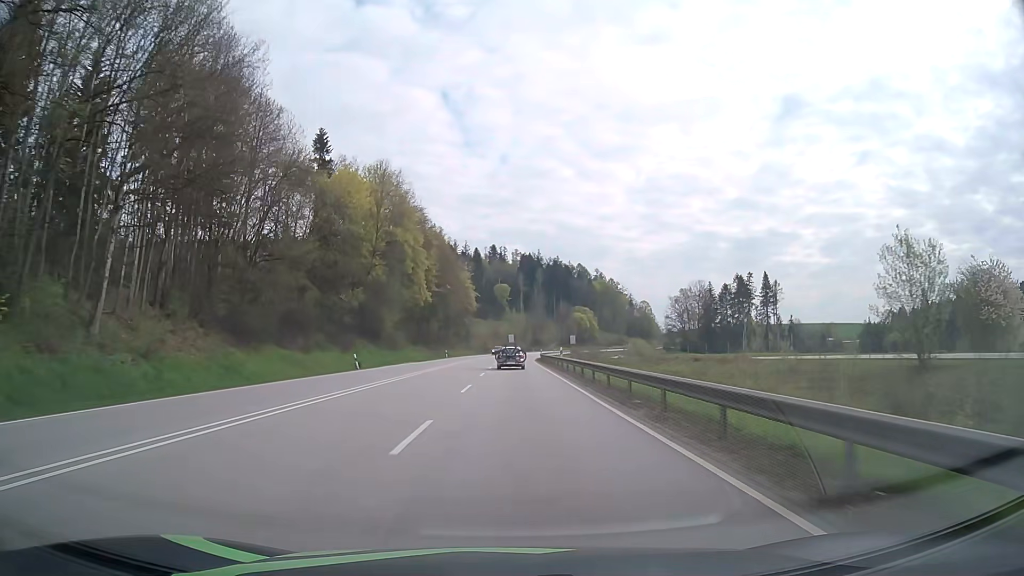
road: primary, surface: asphalt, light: Day
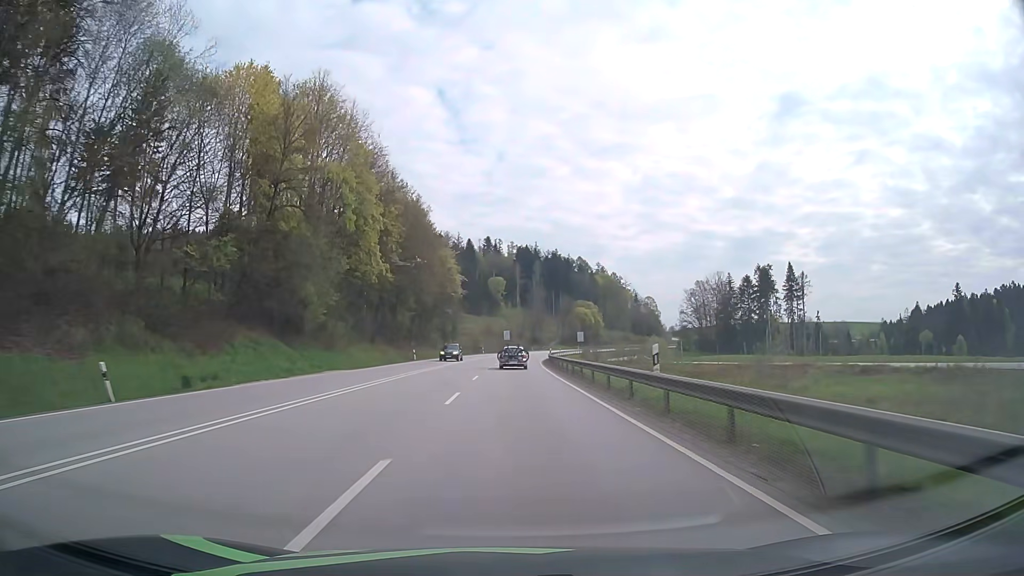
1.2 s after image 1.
(0.0, +28.5) m; 0°
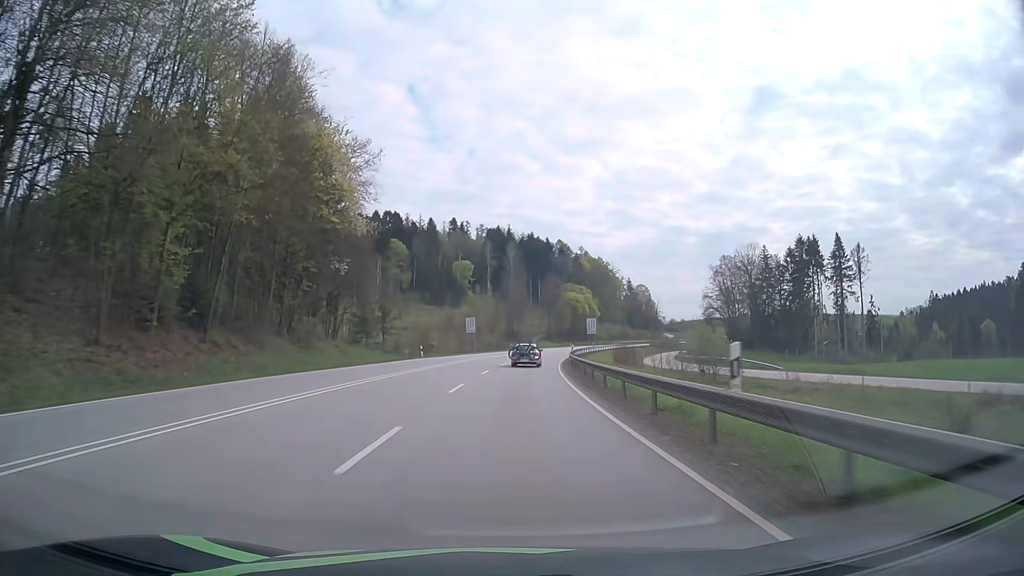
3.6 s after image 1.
(+0.9, +56.5) m; +2°
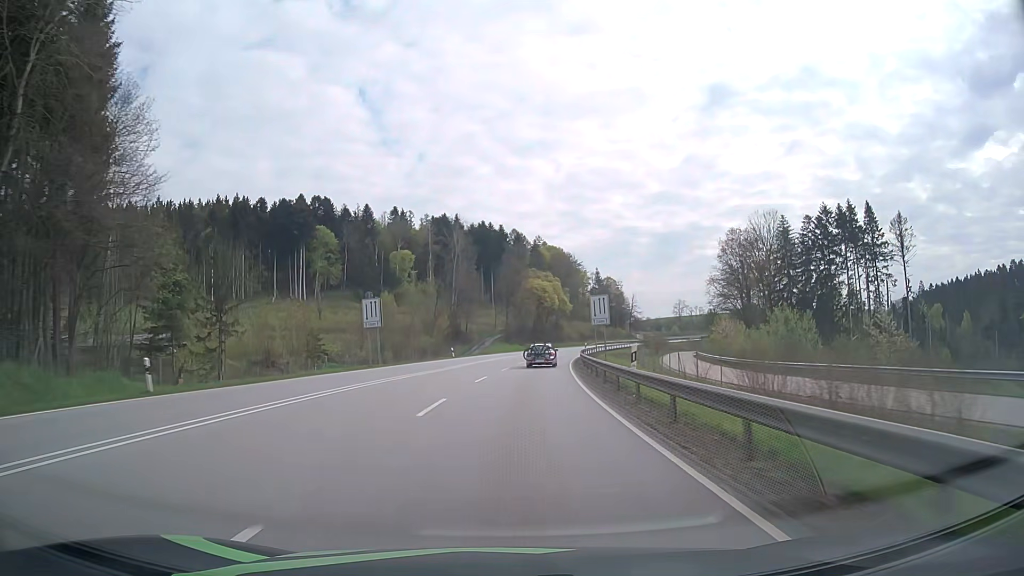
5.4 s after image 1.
(+1.2, +41.9) m; +4°
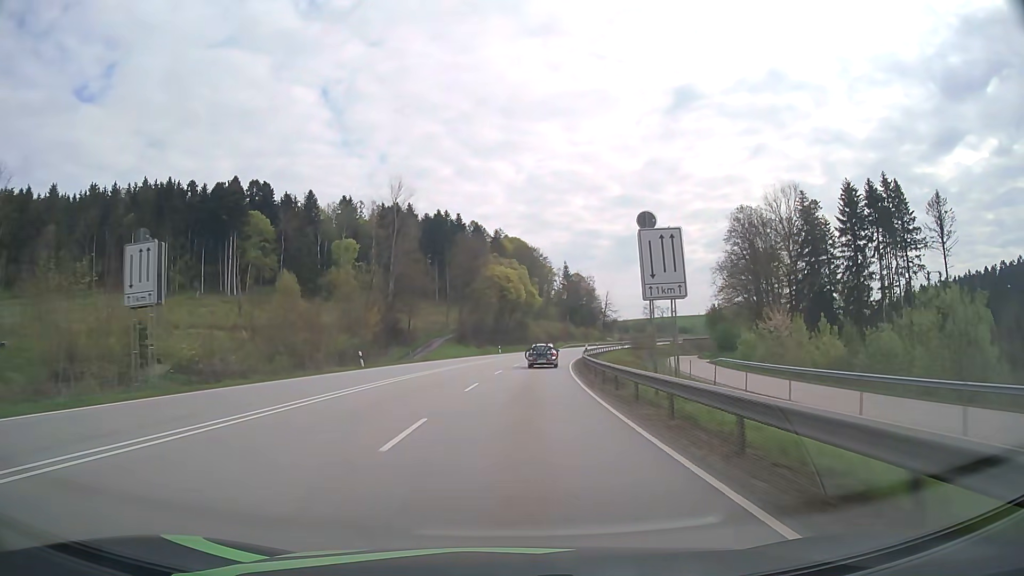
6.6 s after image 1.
(+0.8, +27.7) m; +3°
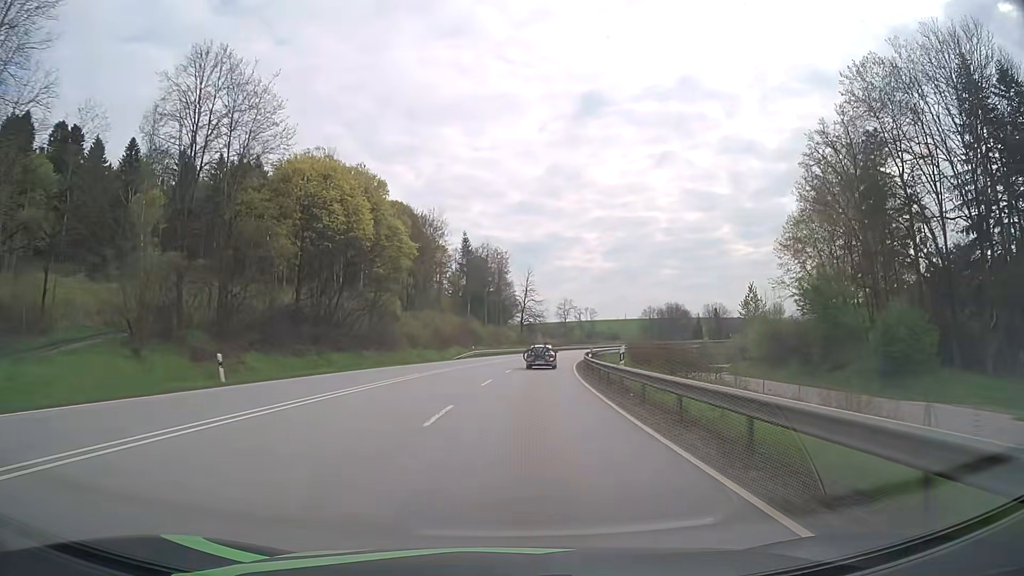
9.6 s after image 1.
(+5.2, +68.5) m; +9°
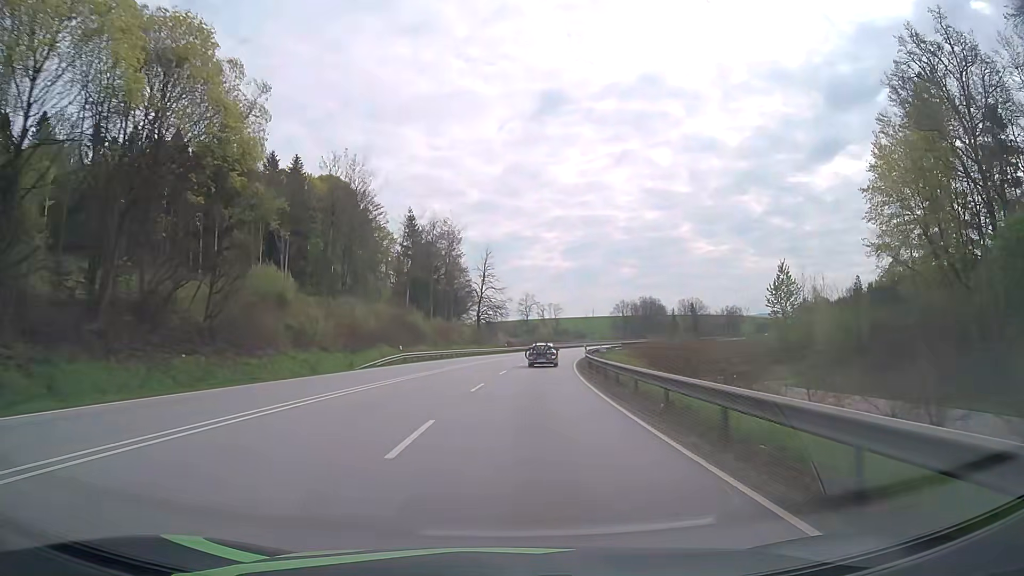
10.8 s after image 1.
(+0.8, +27.2) m; +3°
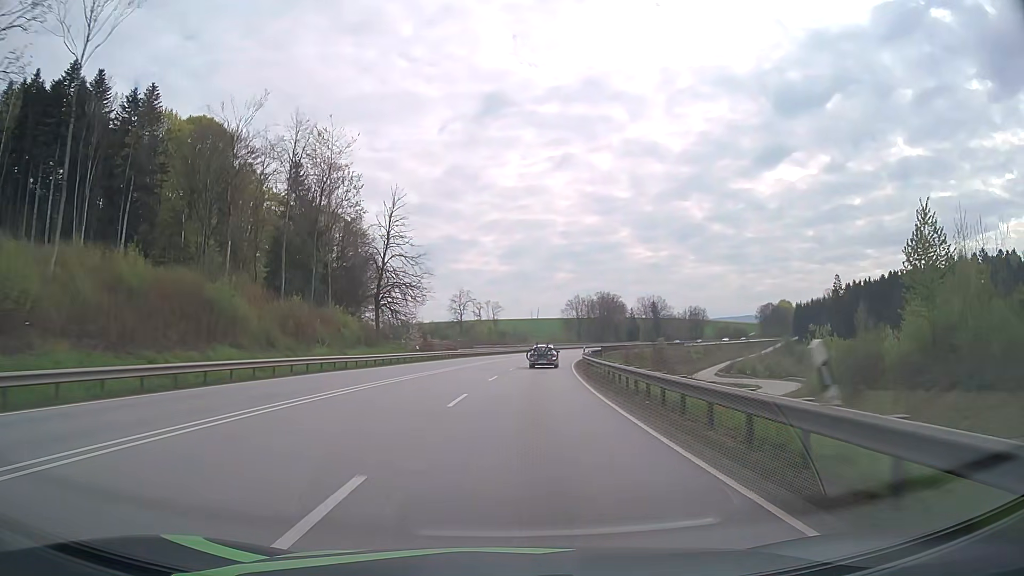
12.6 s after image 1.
(+1.8, +40.6) m; +5°
(0, +10) (0, +20) (+1, +30) (+2, +40) (+3, +50) (+4, +60) (+6, +70) (+7, +80) (+9, +89) (+11, +99) m
